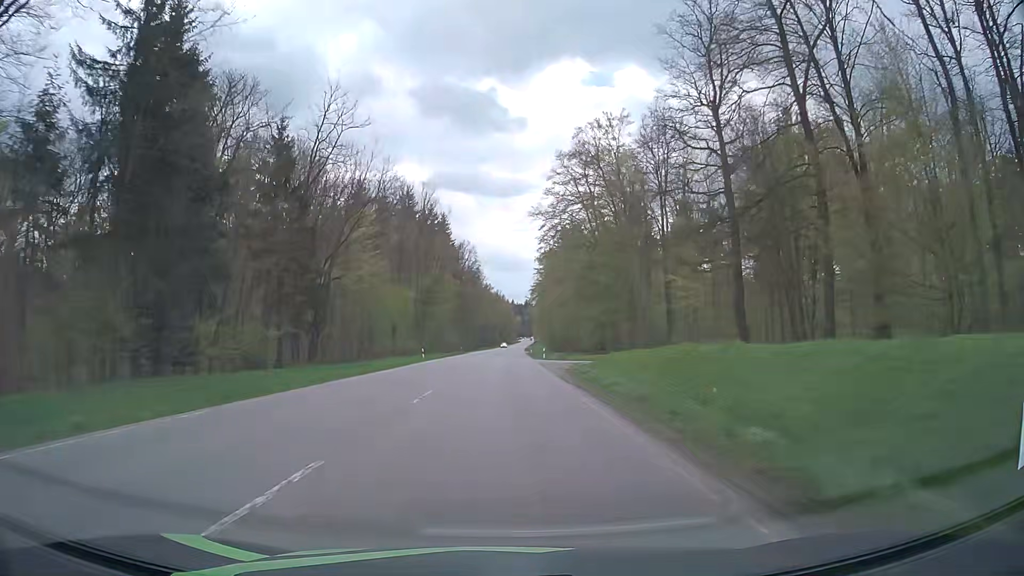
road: secondary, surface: asphalt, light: Day
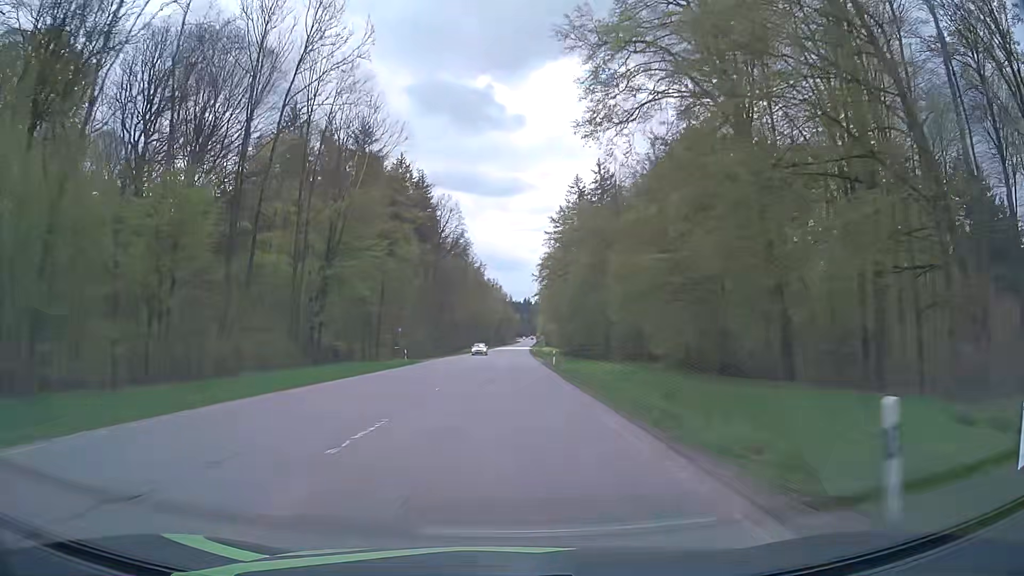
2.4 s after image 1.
(-0.2, +53.7) m; 0°
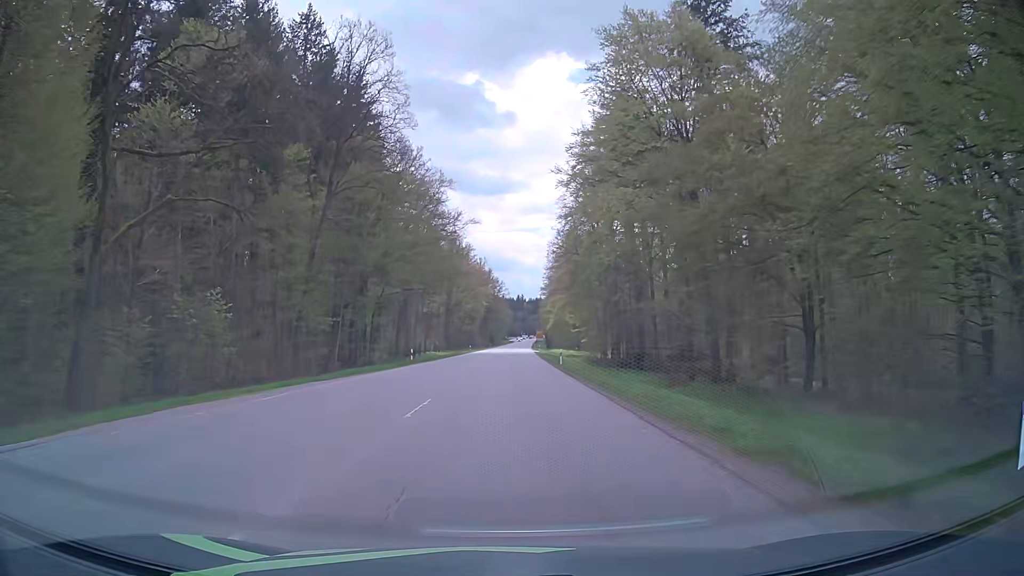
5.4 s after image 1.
(0.0, +67.7) m; 0°
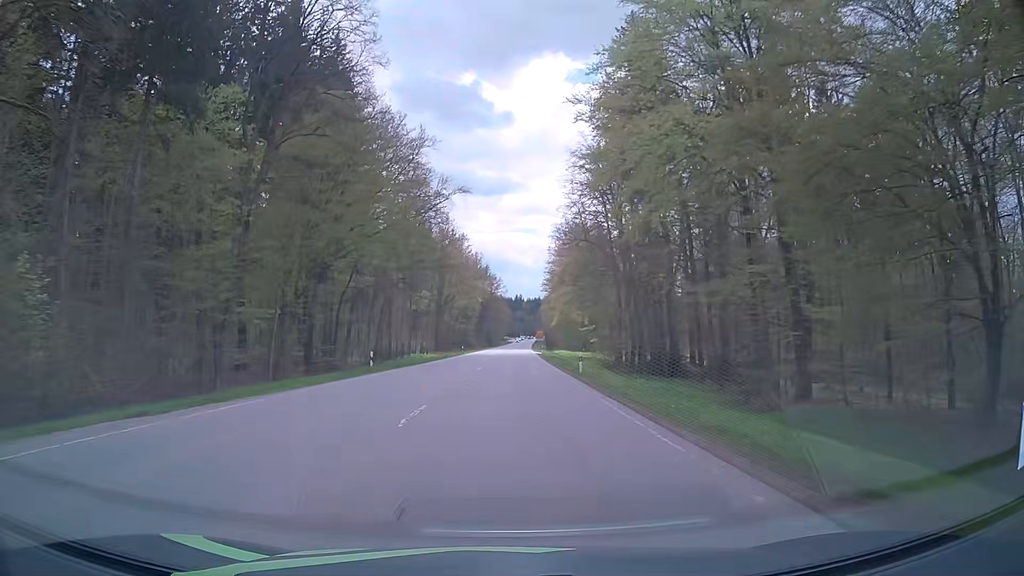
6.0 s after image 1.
(0.0, +13.6) m; 0°
(0, +10) (0, +20) (0, +30) (0, +40) (0, +50) (+1, +60) (+1, +70) (+1, +80) (+1, +90) (+1, +100) m
